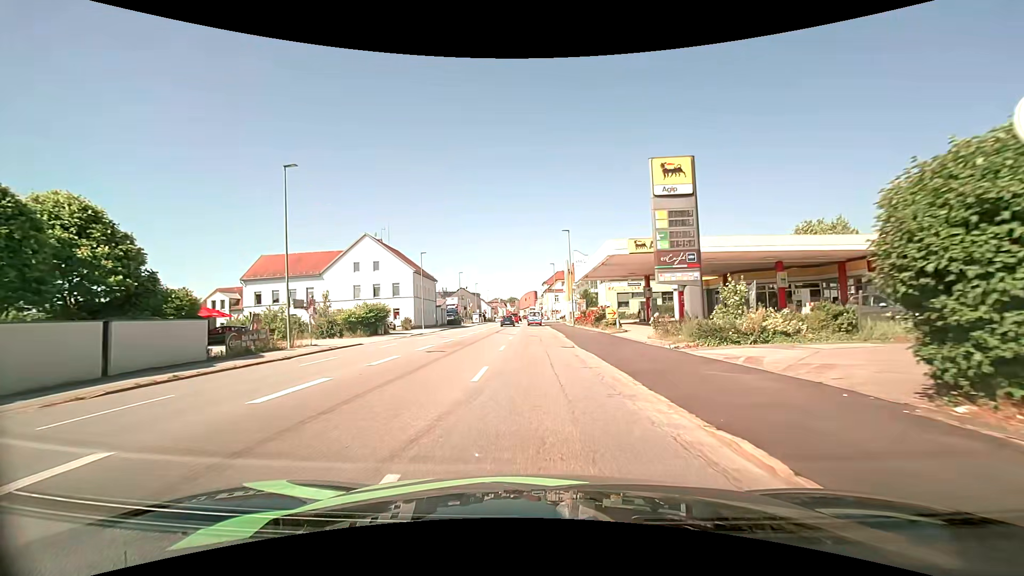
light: Day
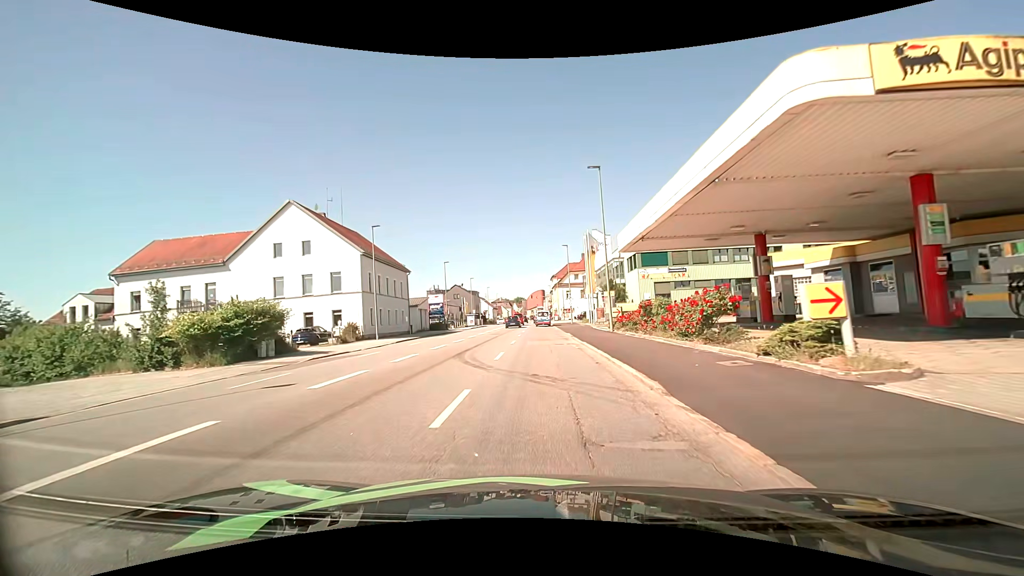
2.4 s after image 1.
(-0.2, +22.3) m; -1°
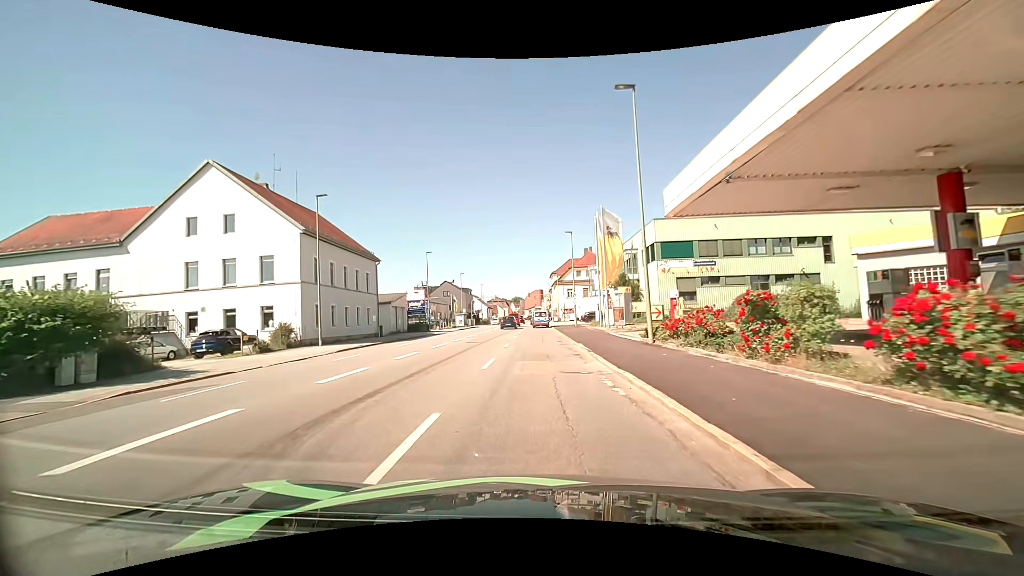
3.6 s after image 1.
(+0.1, +11.2) m; 0°
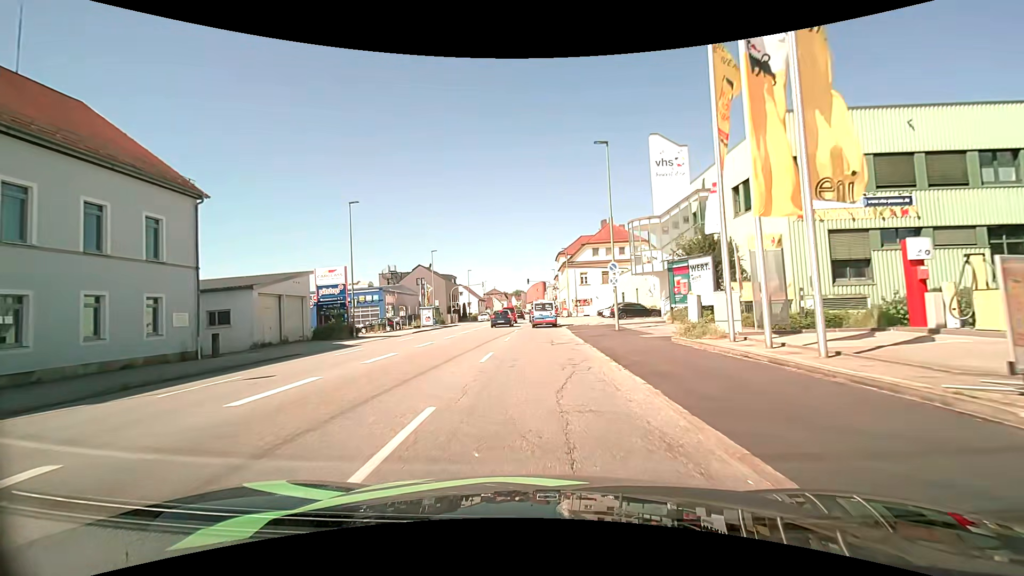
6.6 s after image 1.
(-0.1, +26.9) m; -1°
(0, +10) (0, +20) (0, +30) (0, +40) (0, +50) (0, +60) (0, +70) (0, +80) (0, +90) (0, +100) m
